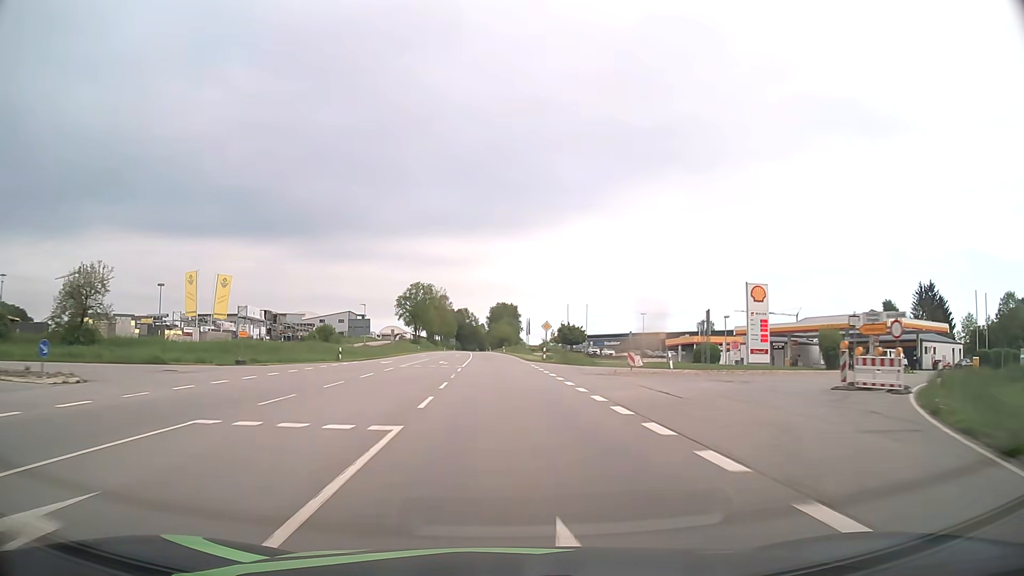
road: secondary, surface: asphalt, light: Day
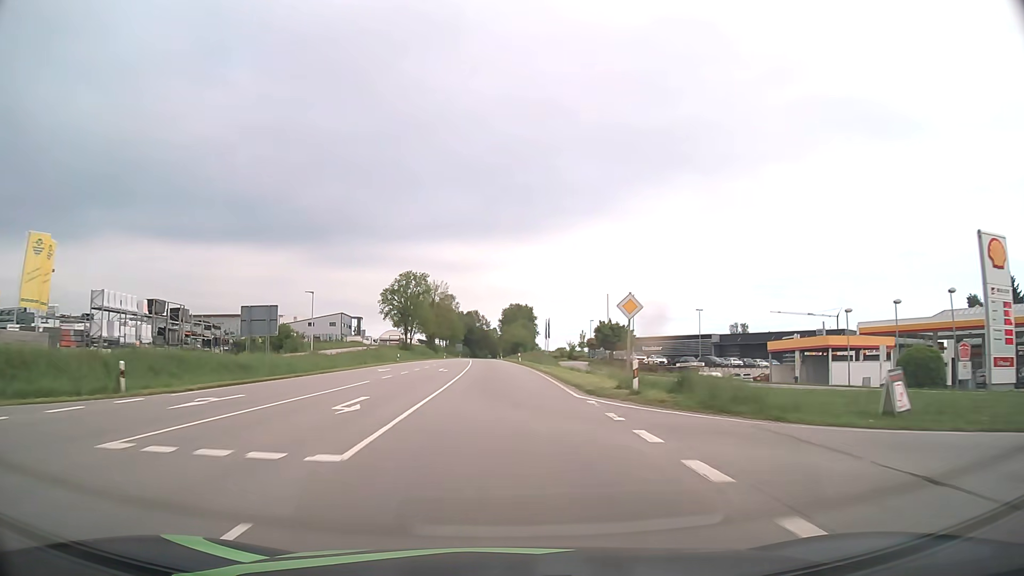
(-0.3, +30.3) m; -1°
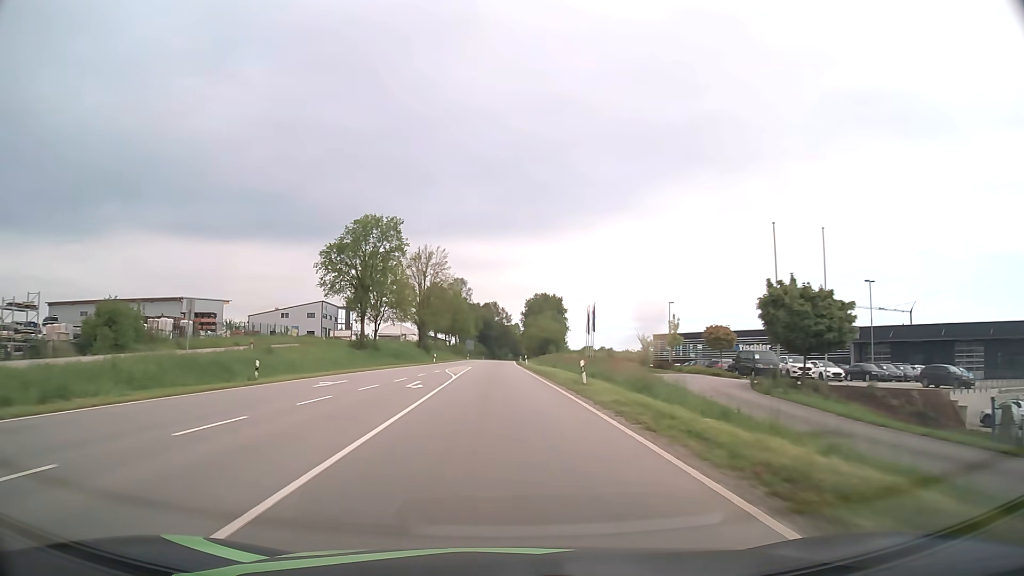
(-0.7, +45.6) m; -2°
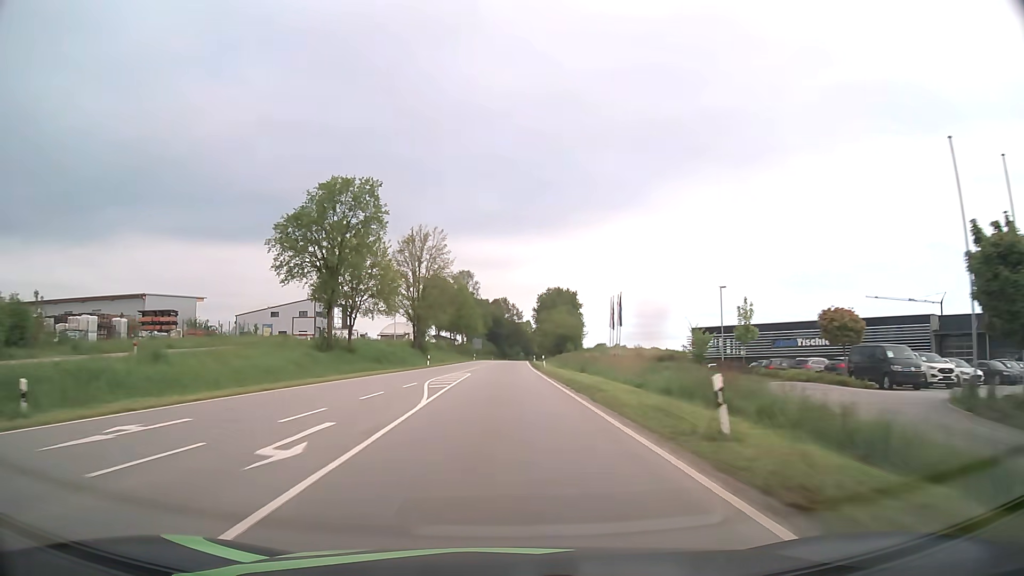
(-0.1, +15.3) m; -1°
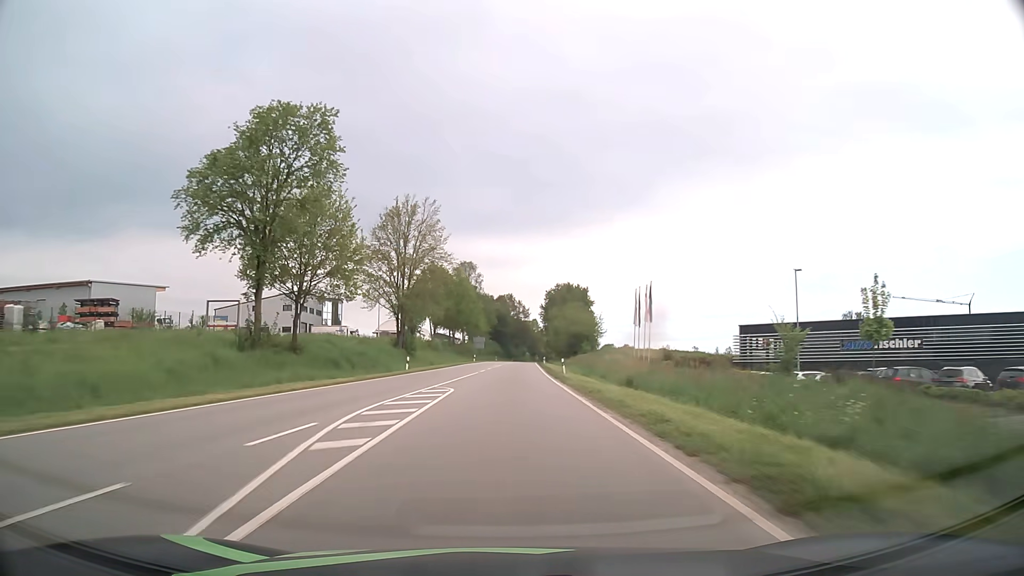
(-0.1, +15.3) m; -1°
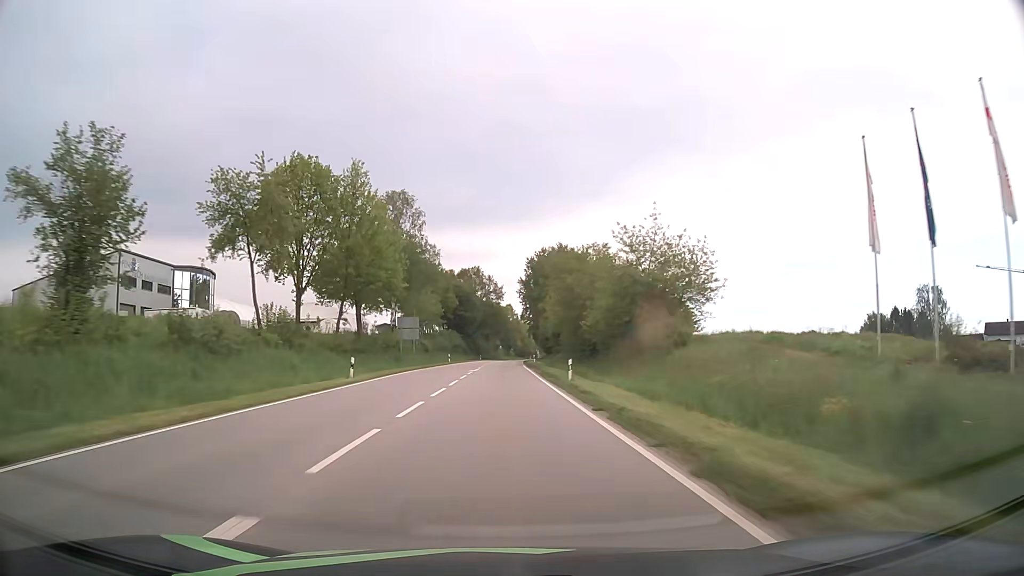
(+1.2, +61.6) m; +3°
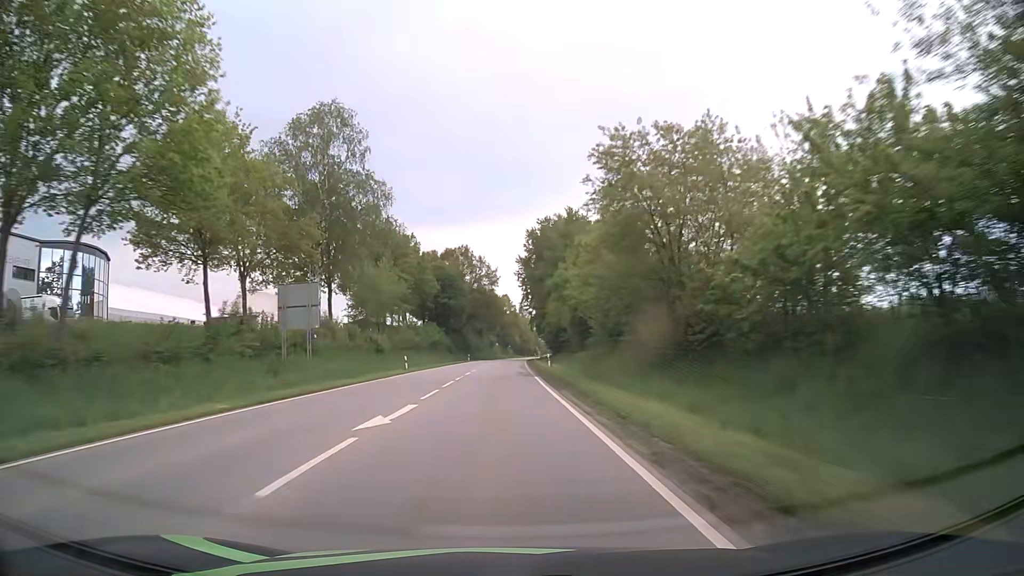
(+0.1, +31.2) m; 0°
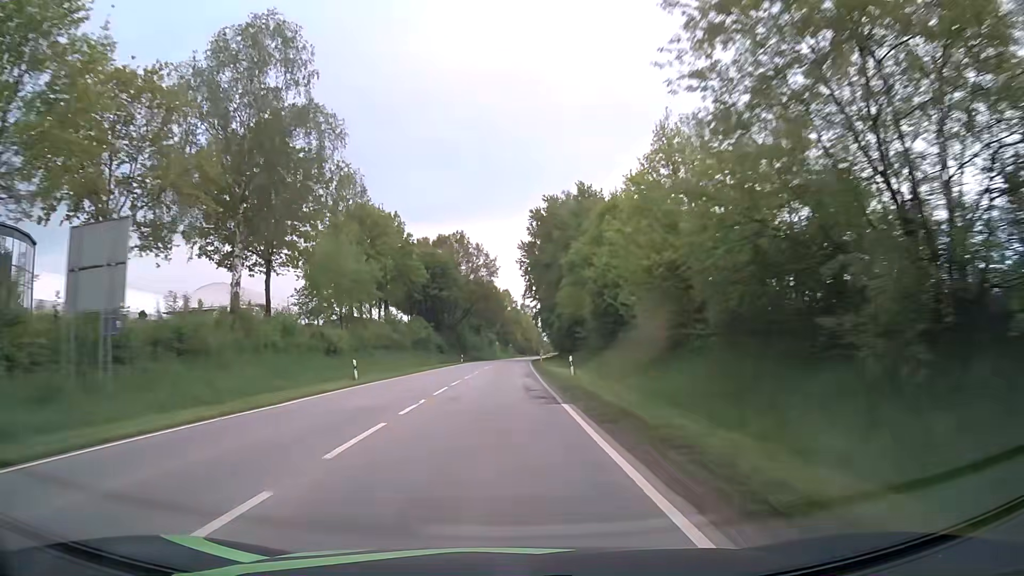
(0.0, +15.7) m; 0°
(0, +10) (0, +20) (0, +30) (0, +40) (0, +50) (0, +60) (+1, +70) (+1, +80) (+1, +90) (+2, +100) m
